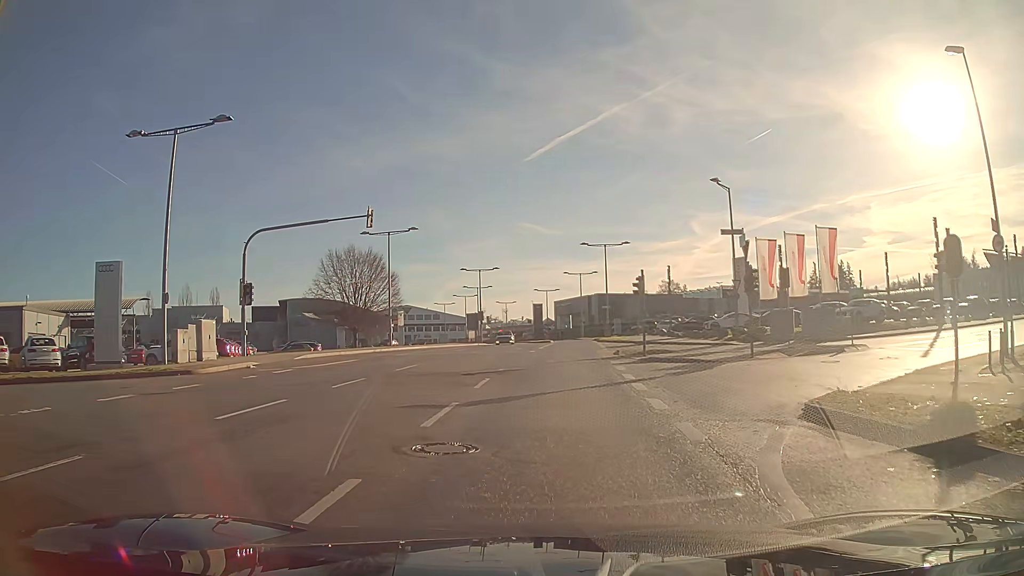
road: secondary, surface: asphalt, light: Day
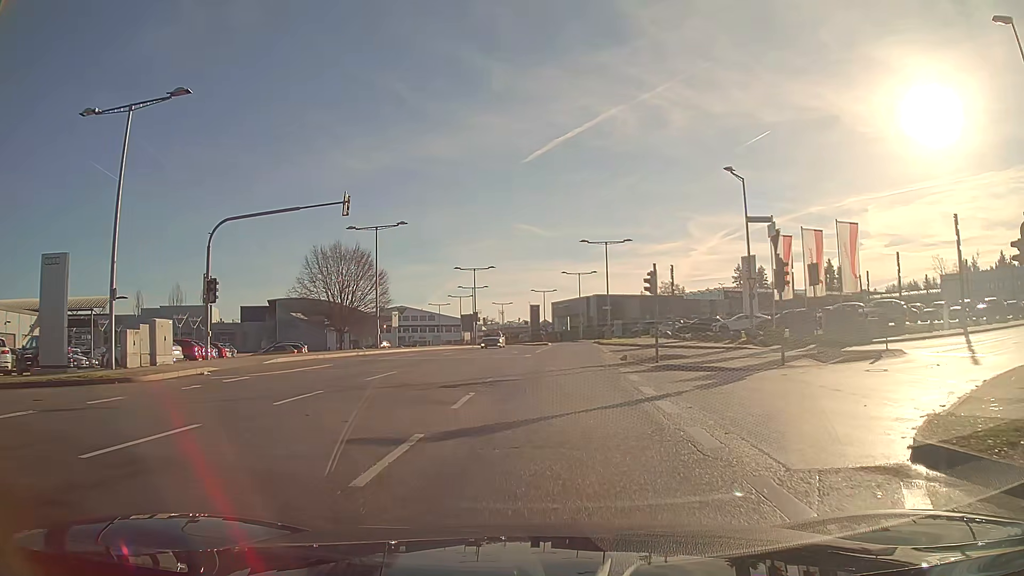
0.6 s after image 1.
(0.0, +3.5) m; 0°
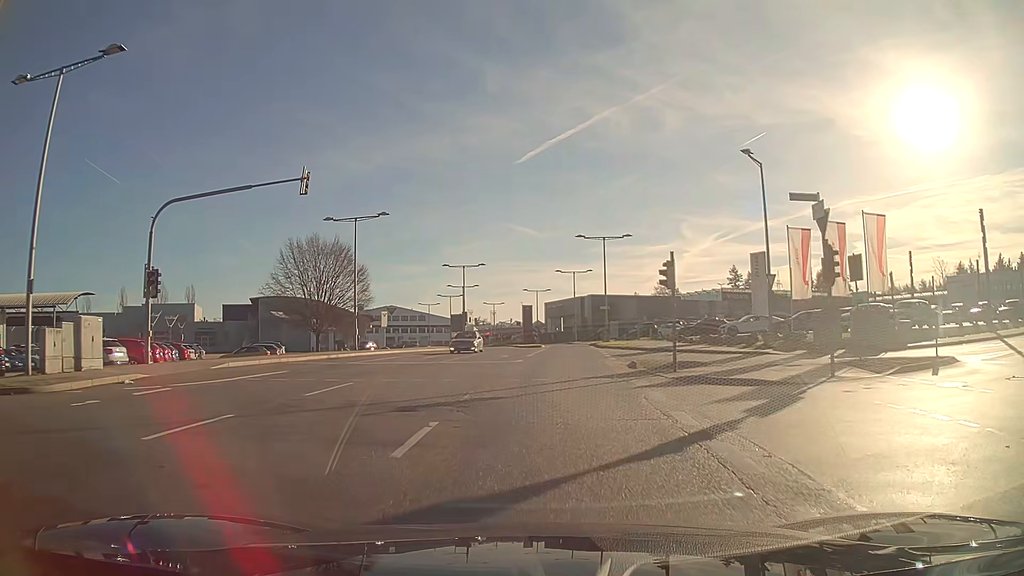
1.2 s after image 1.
(0.0, +4.3) m; +1°
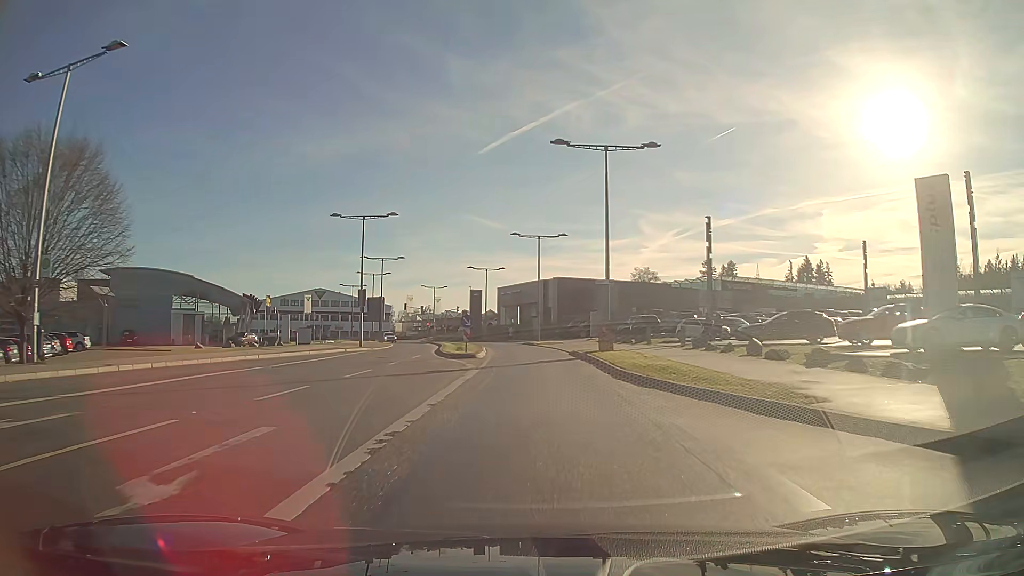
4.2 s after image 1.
(+1.0, +29.2) m; +3°
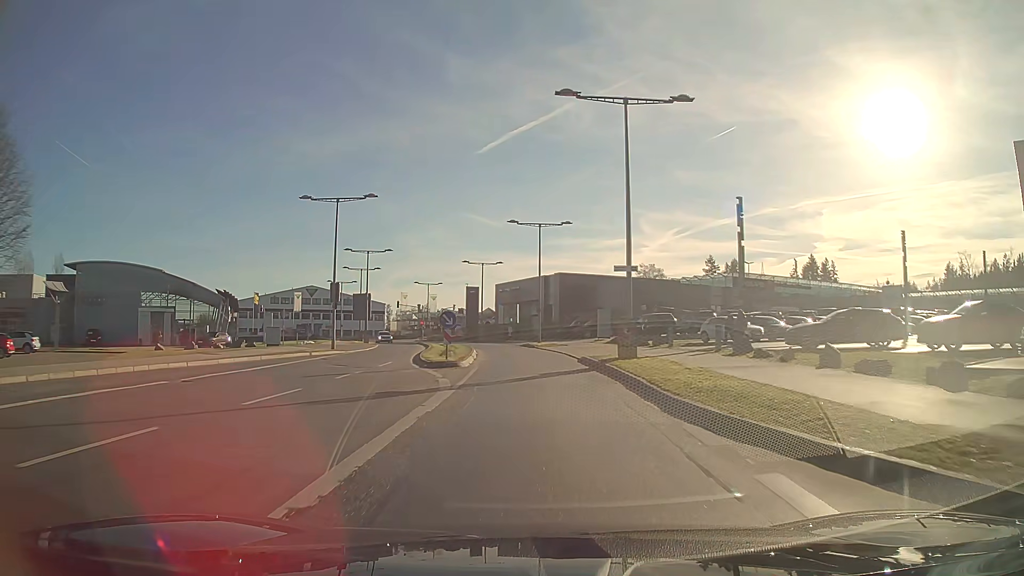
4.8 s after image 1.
(0.0, +6.5) m; 0°
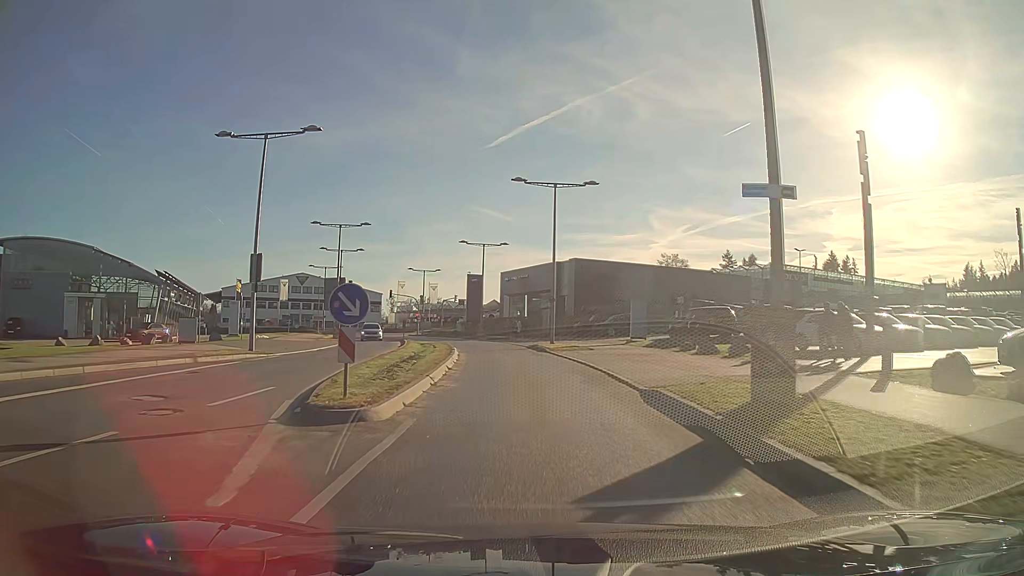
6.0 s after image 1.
(-0.1, +13.2) m; -1°
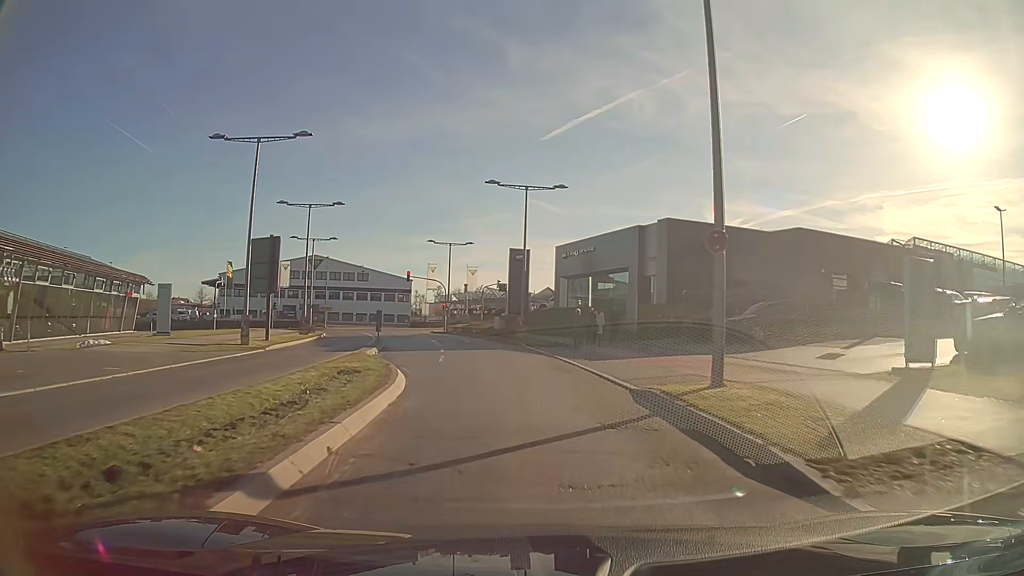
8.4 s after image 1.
(-1.0, +25.7) m; -5°
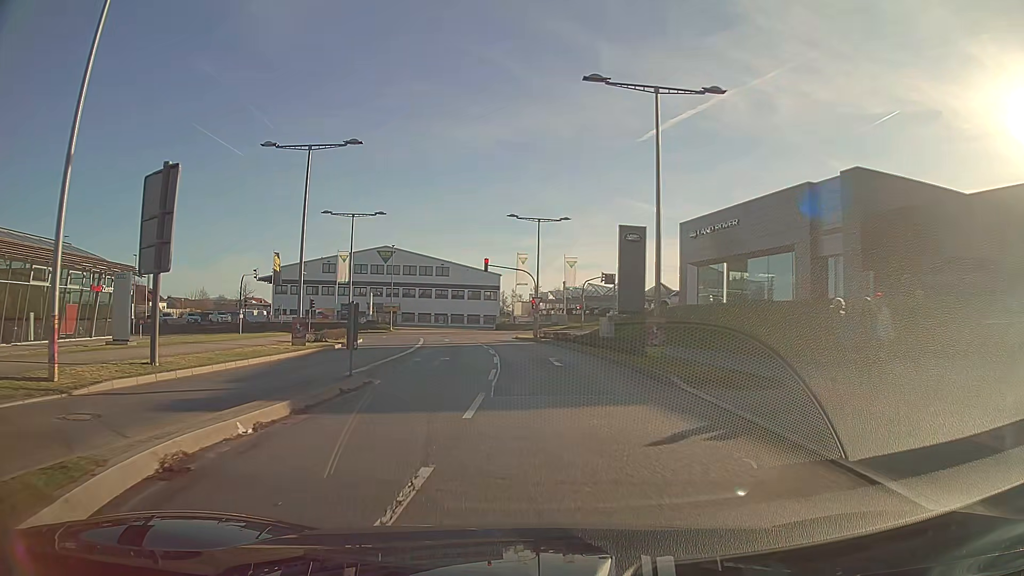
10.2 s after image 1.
(-1.3, +17.6) m; -9°
